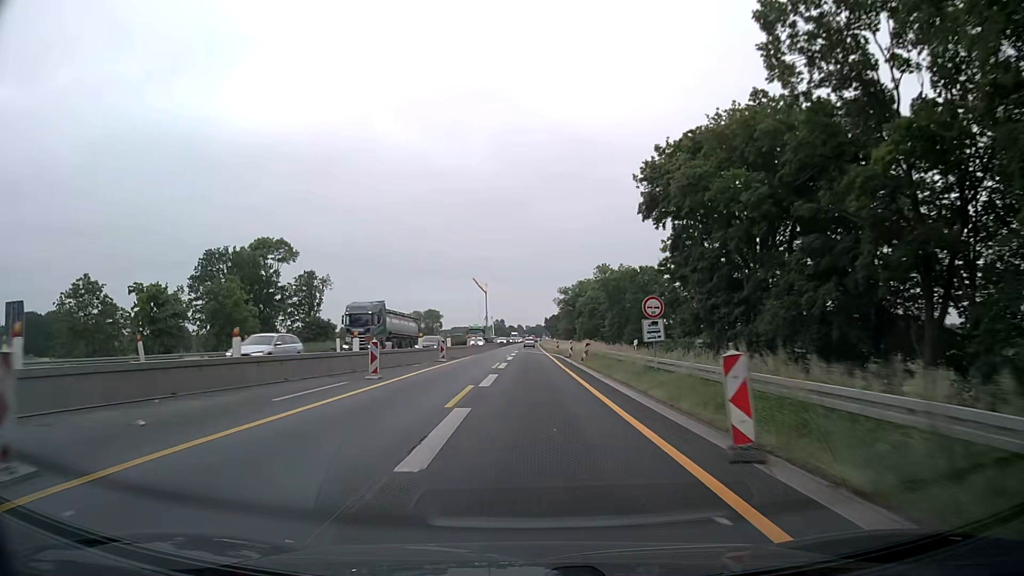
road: motorway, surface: asphalt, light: Day
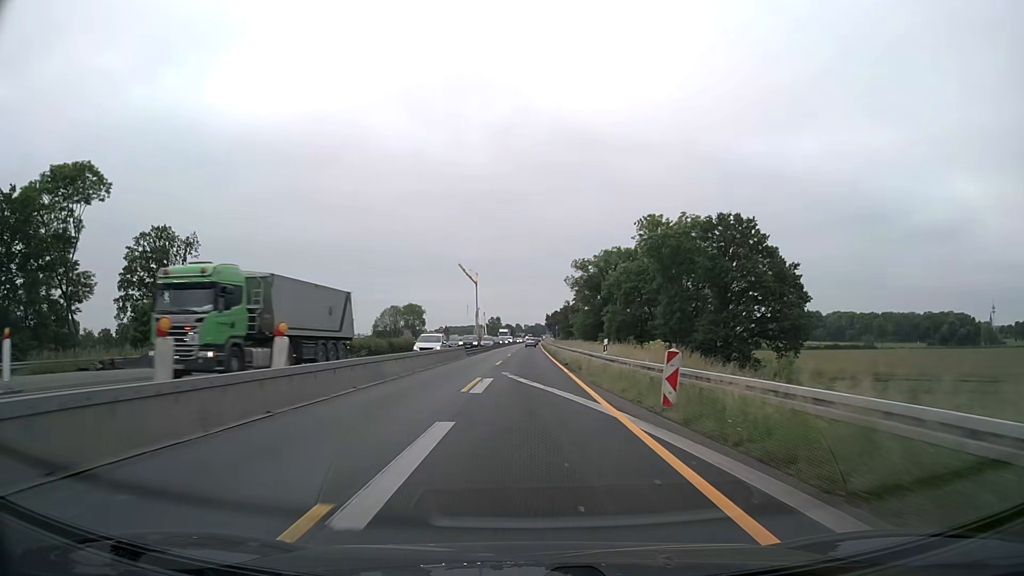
(-0.1, +50.2) m; 0°
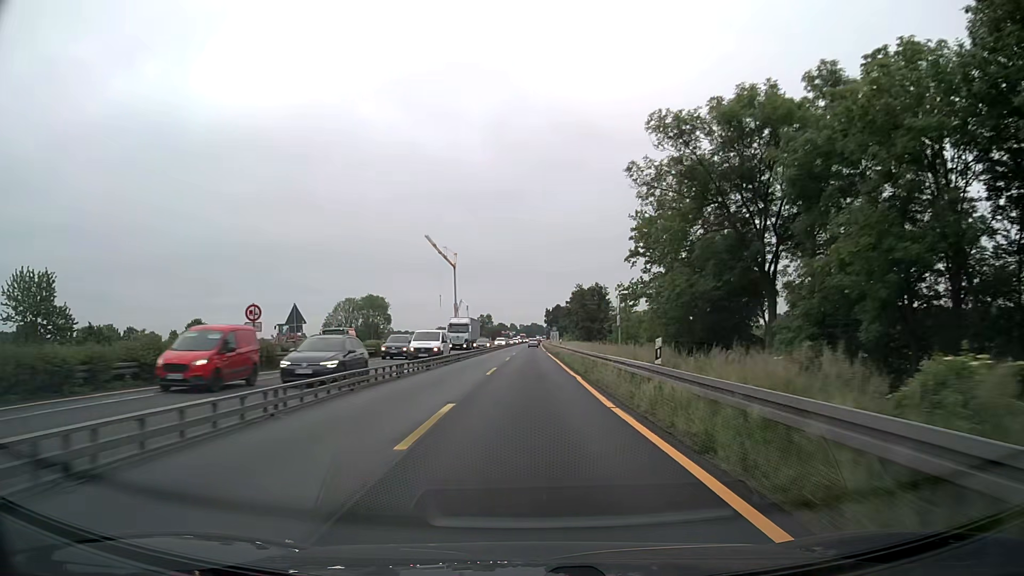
(0.0, +62.6) m; 0°
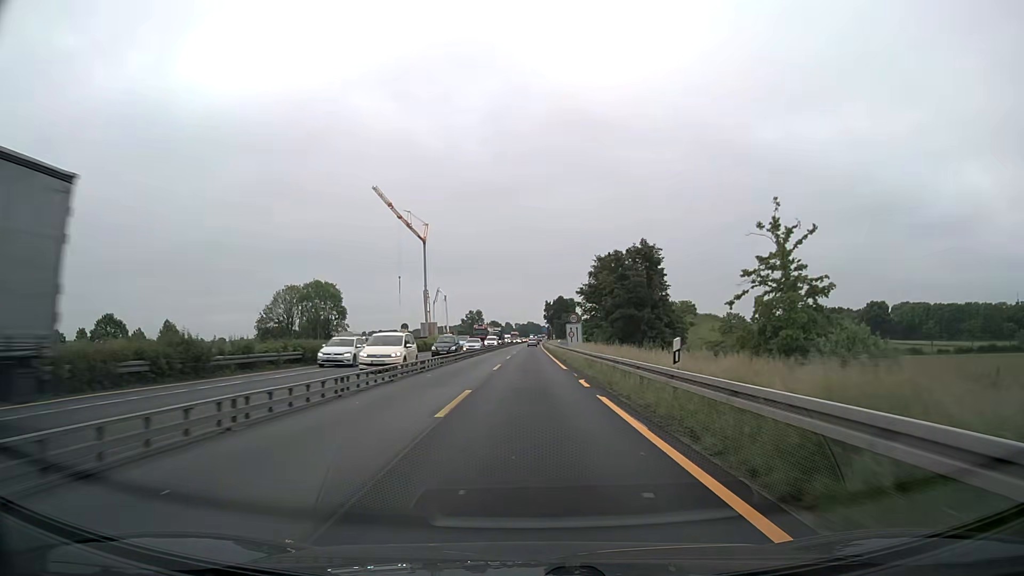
(+0.1, +50.1) m; 0°
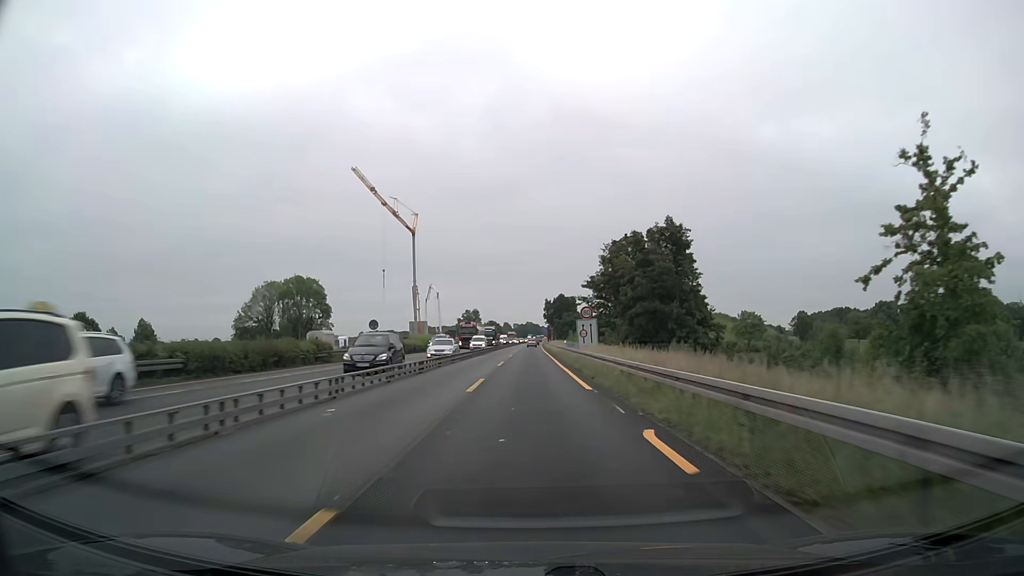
(0.0, +12.5) m; 0°
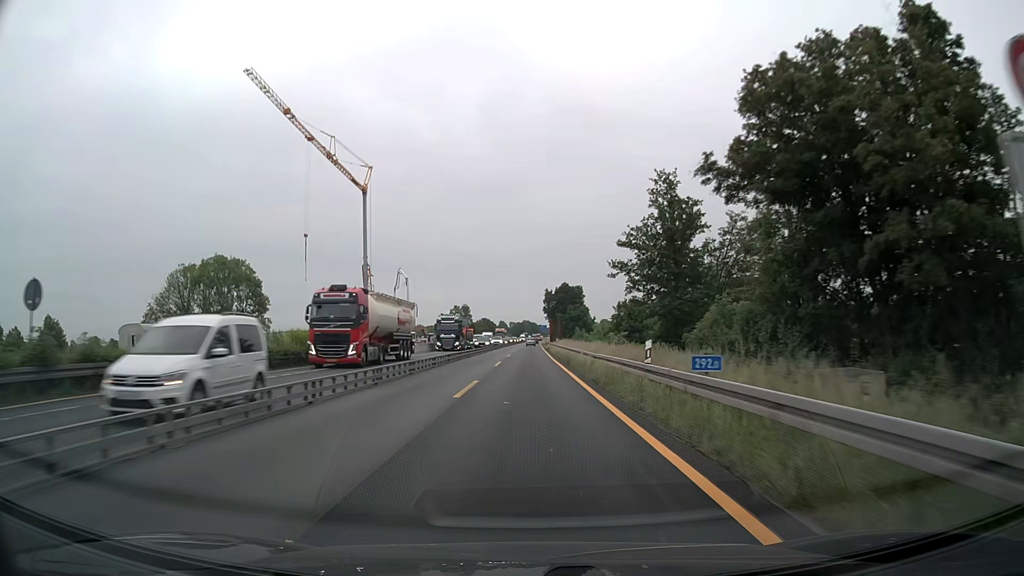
(+0.1, +37.6) m; 0°
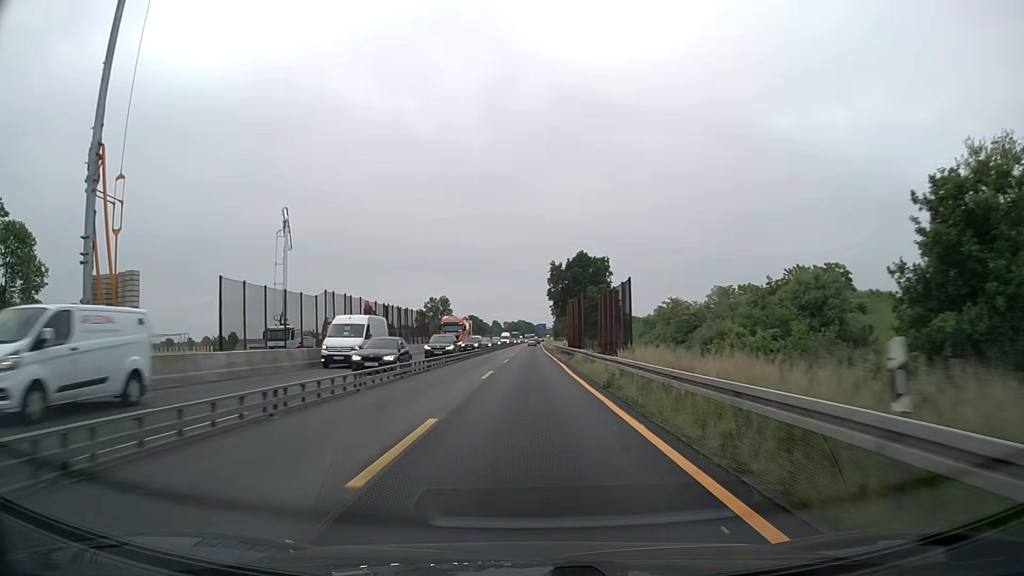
(+0.1, +62.6) m; +1°
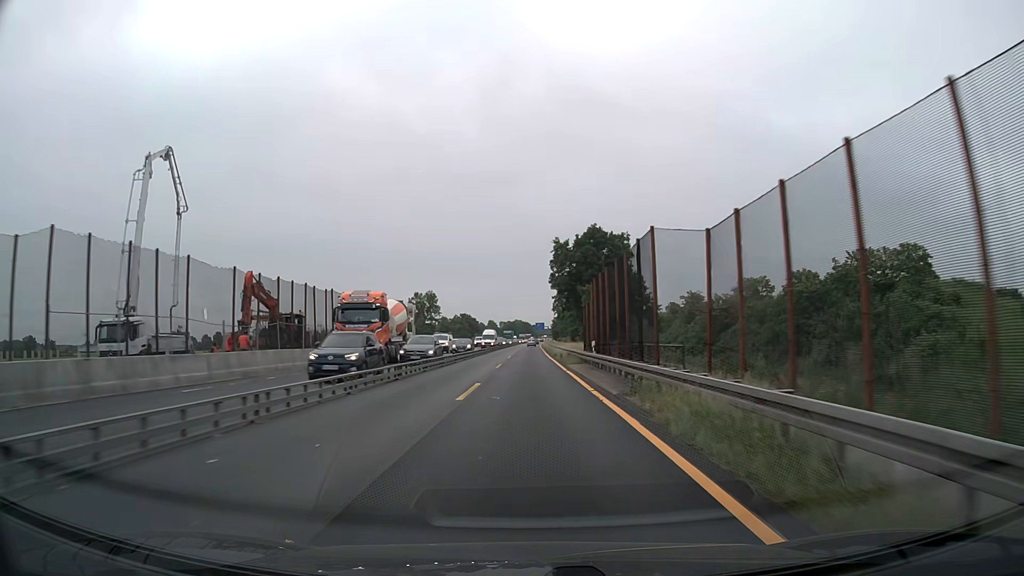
(0.0, +25.1) m; 0°
(0, +10) (0, +20) (0, +30) (0, +40) (0, +50) (0, +60) (0, +70) (0, +80) (0, +90) (0, +100) m
